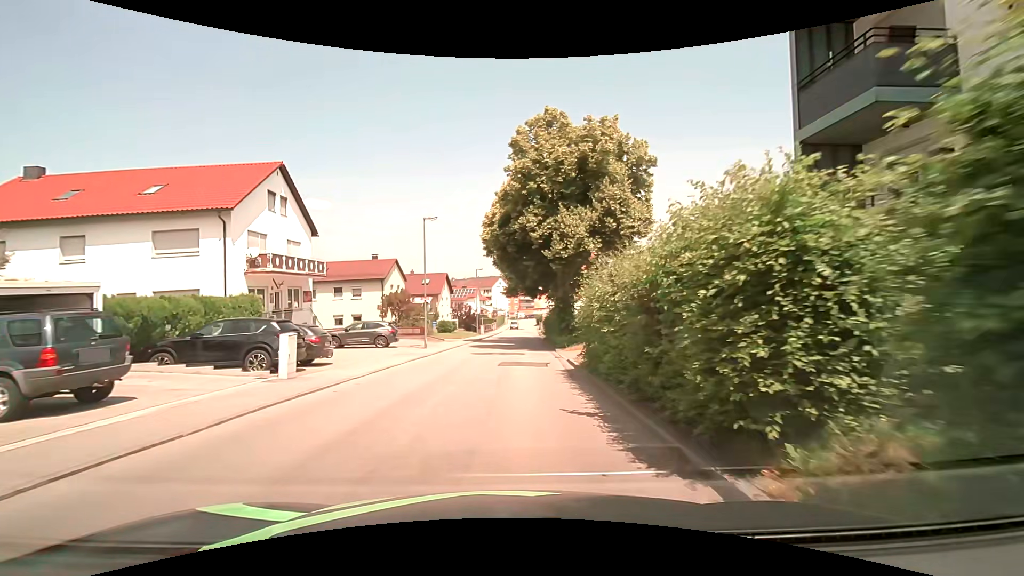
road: unclassified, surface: asphalt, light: Day
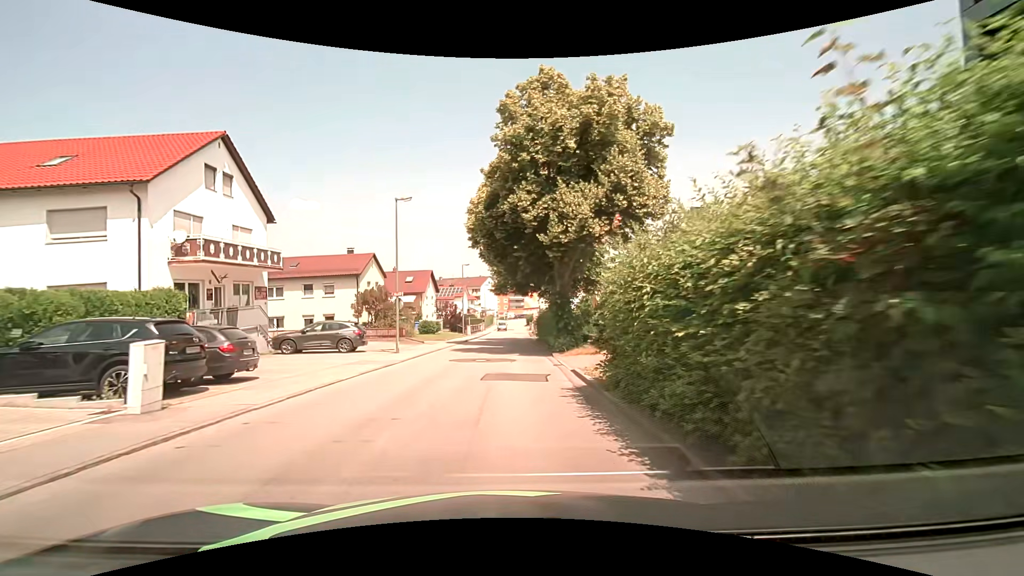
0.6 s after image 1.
(+0.1, +4.6) m; +1°
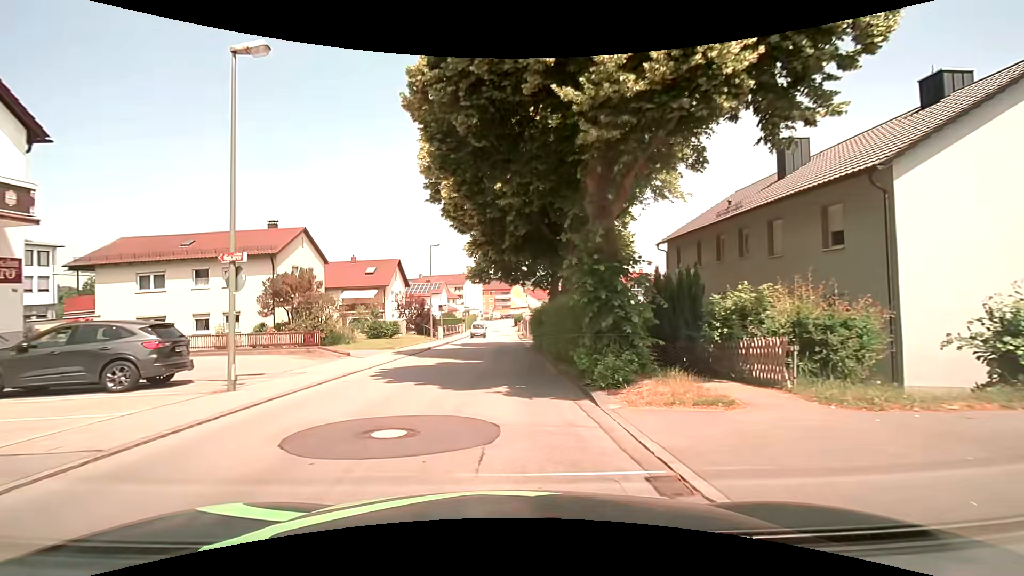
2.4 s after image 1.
(+0.3, +13.6) m; +2°
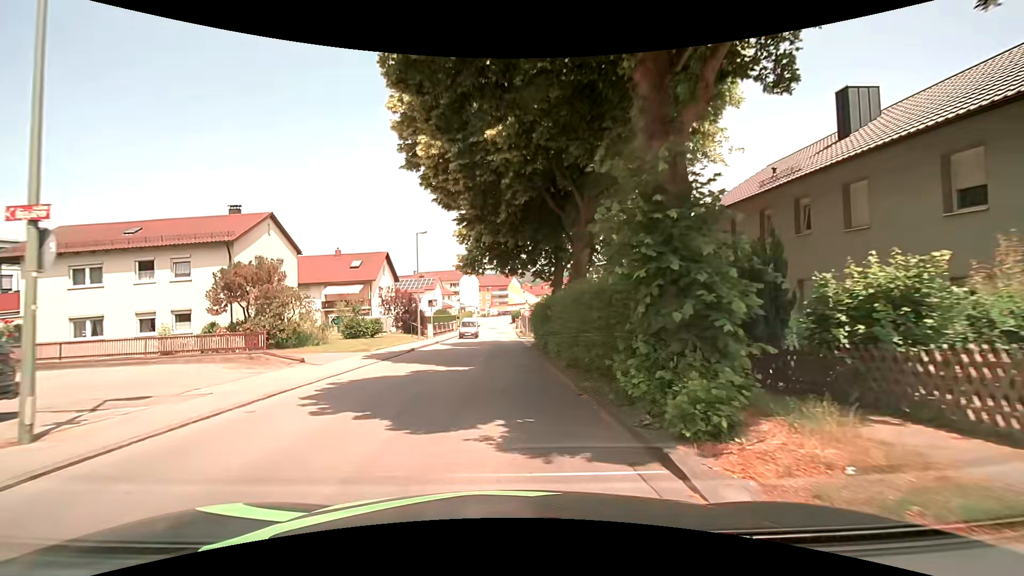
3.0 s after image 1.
(0.0, +4.5) m; +1°
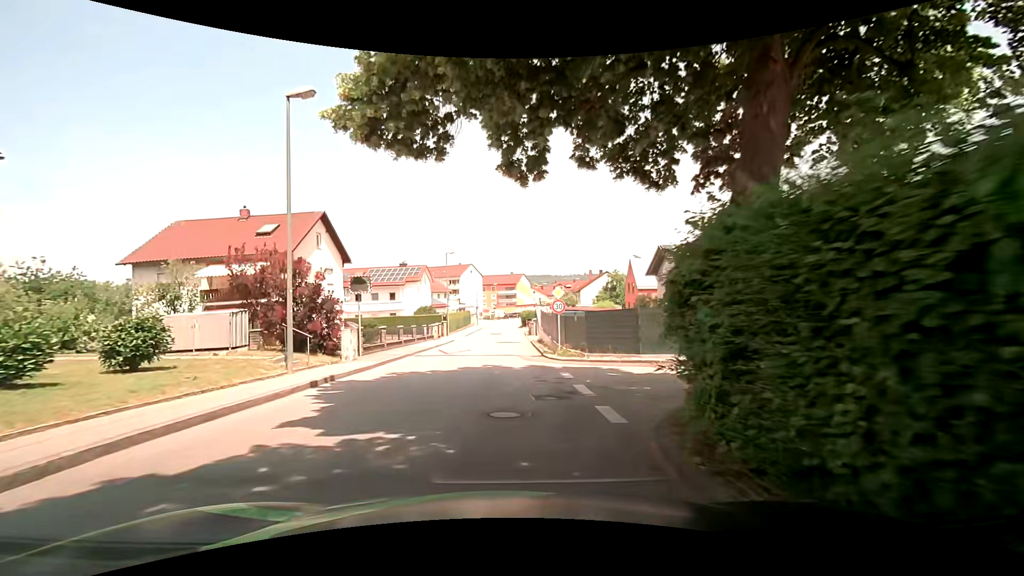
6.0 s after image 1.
(-0.5, +22.4) m; -1°
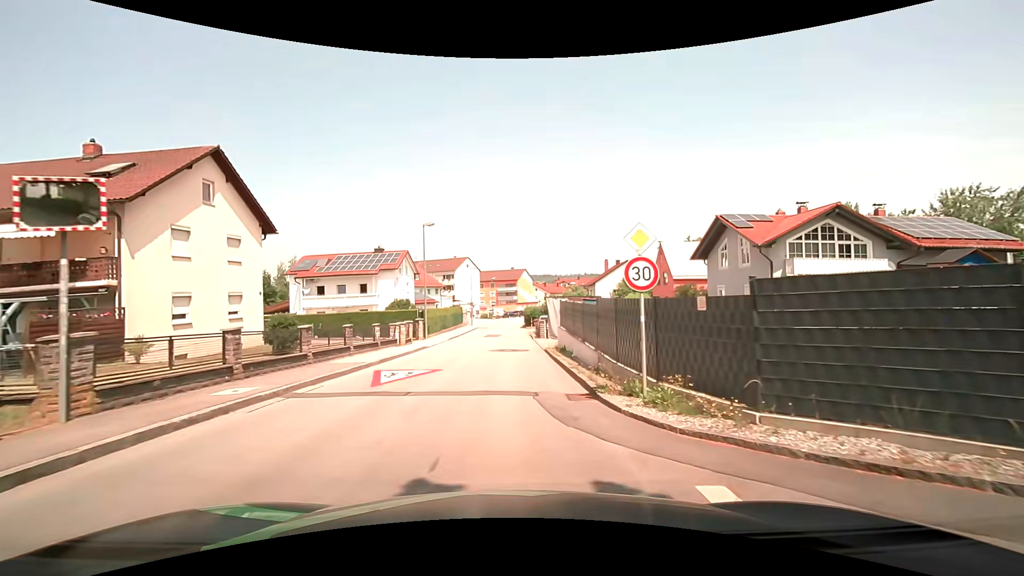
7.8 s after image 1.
(-0.1, +13.4) m; -1°
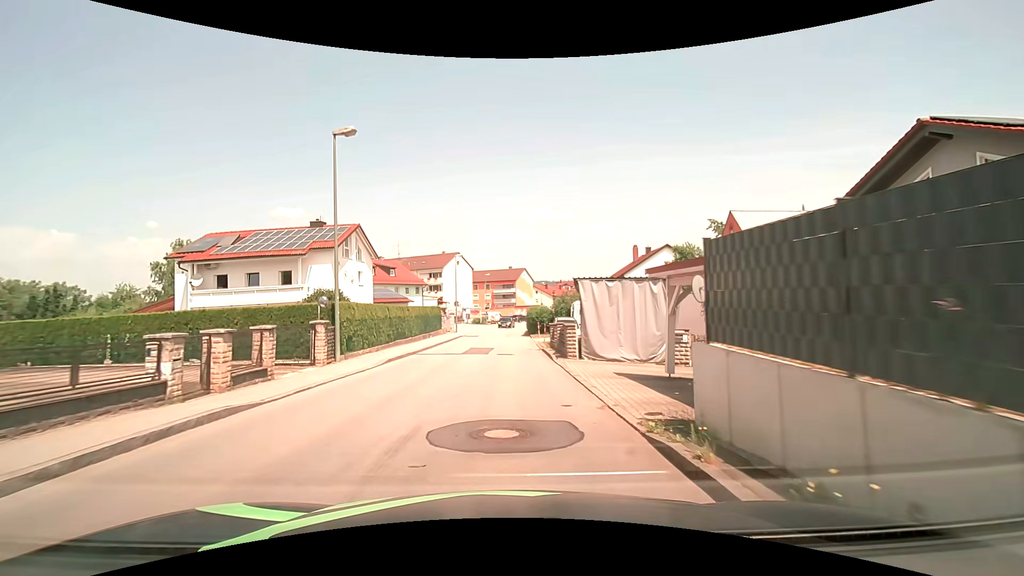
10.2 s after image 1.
(+0.3, +17.8) m; +1°
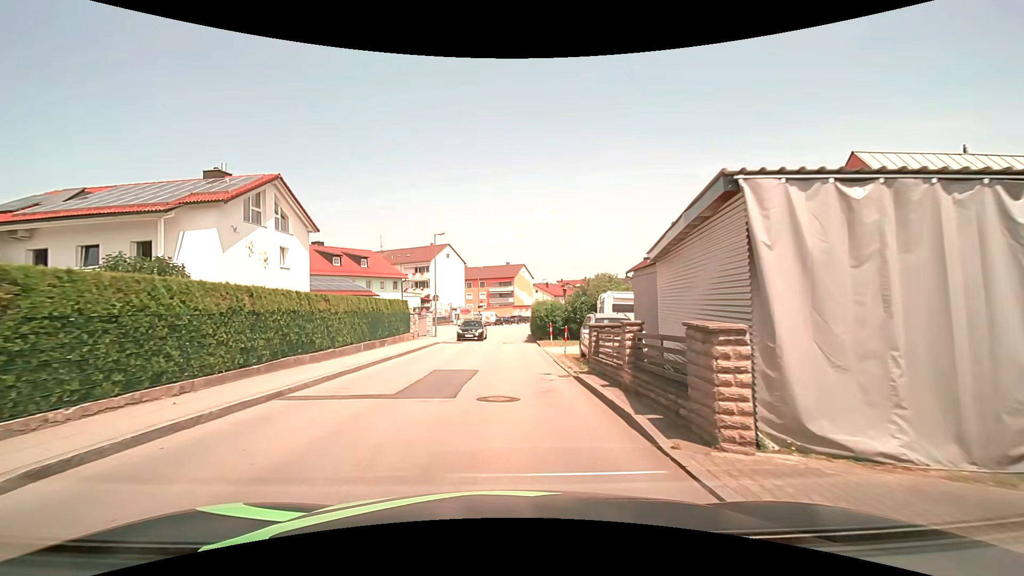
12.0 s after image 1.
(0.0, +13.4) m; 0°
(0, +10) (0, +20) (0, +30) (0, +40) (+1, +50) (+2, +60) (+4, +70) (+6, +79) (+10, +89) (+13, +98) m
